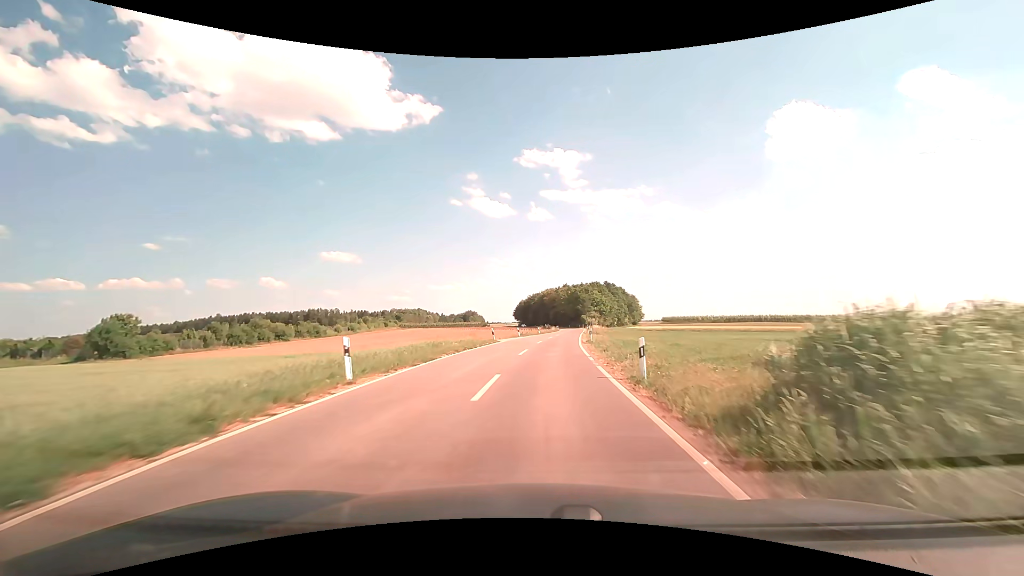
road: unclassified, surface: asphalt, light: Day
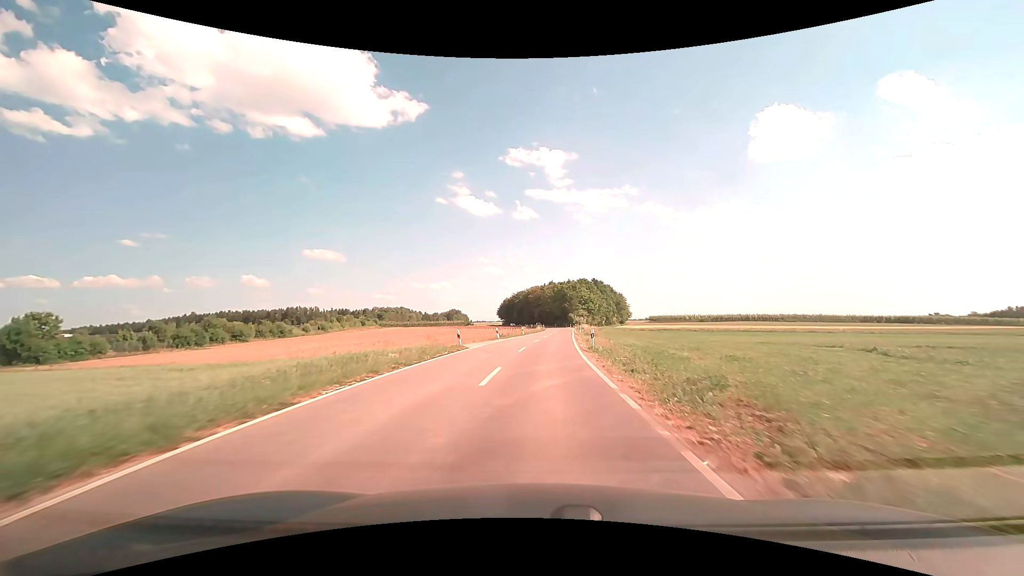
(+0.1, +9.8) m; +2°
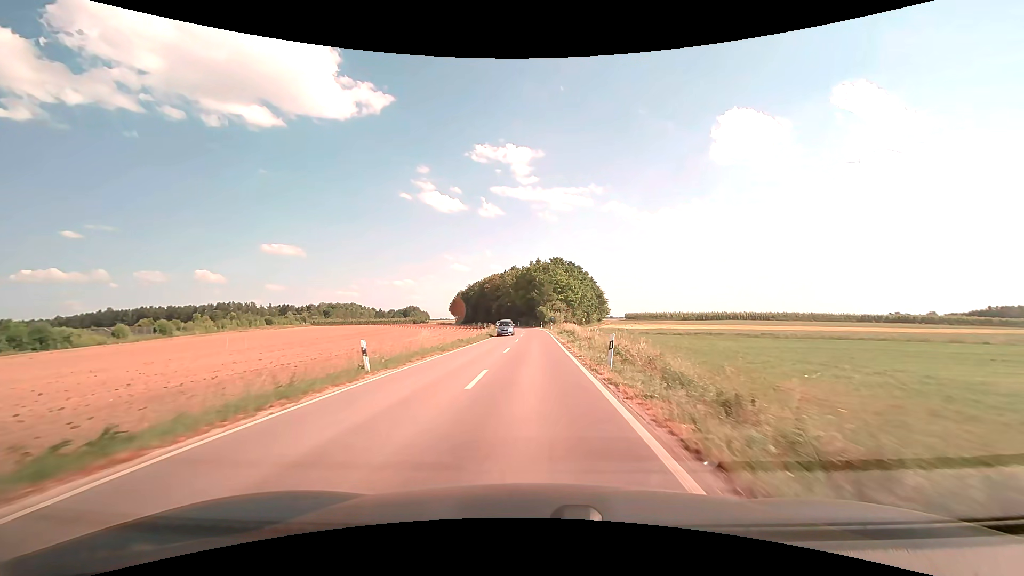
(+2.5, +48.6) m; +4°
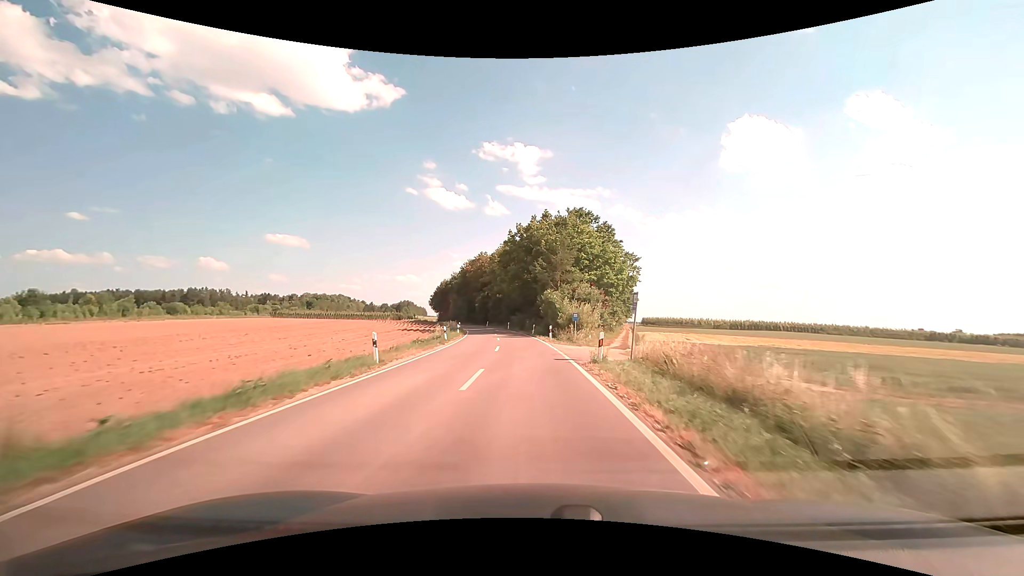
(+0.1, +48.8) m; 0°
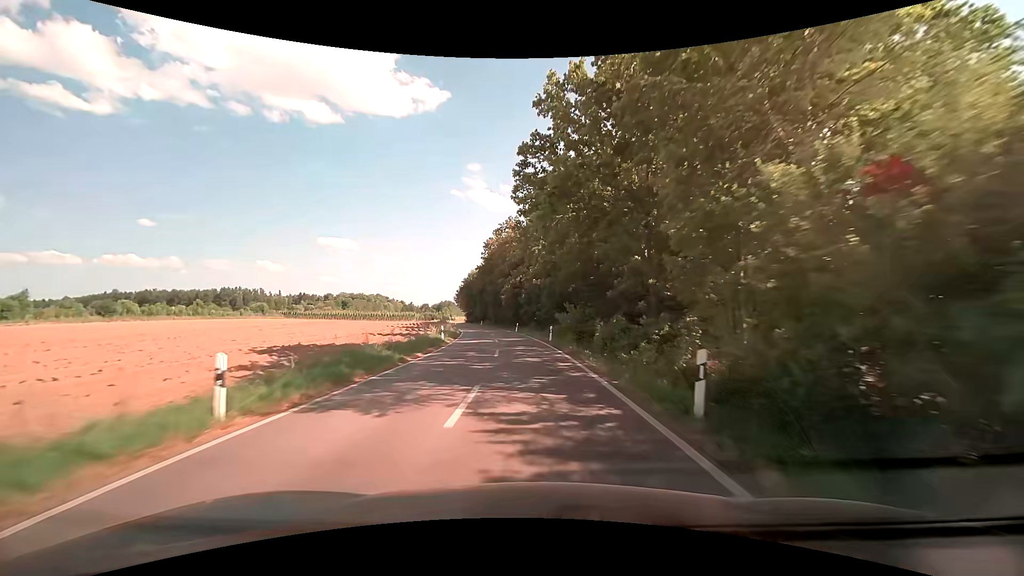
(-1.6, +39.5) m; -5°
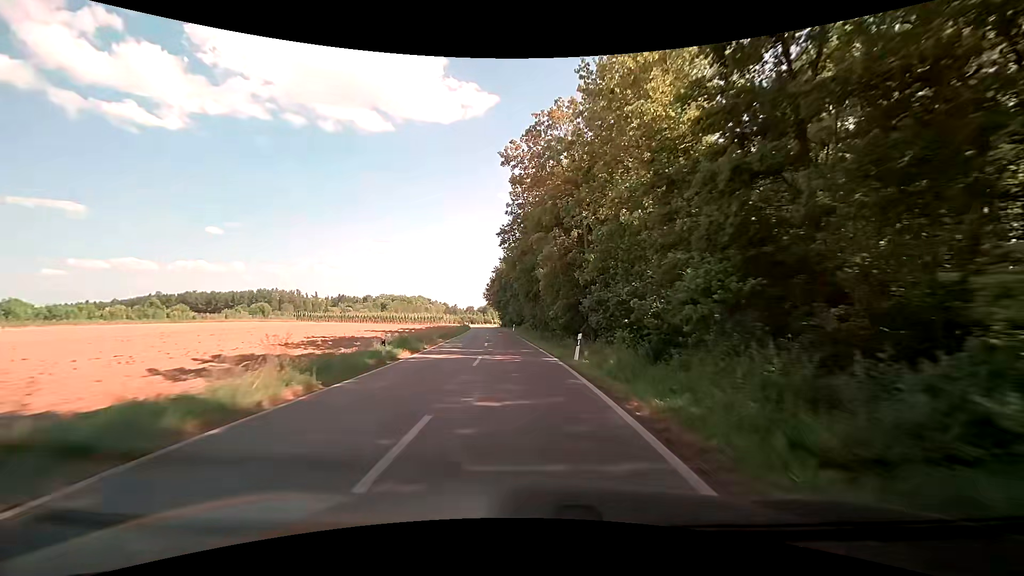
(-1.7, +39.5) m; -5°
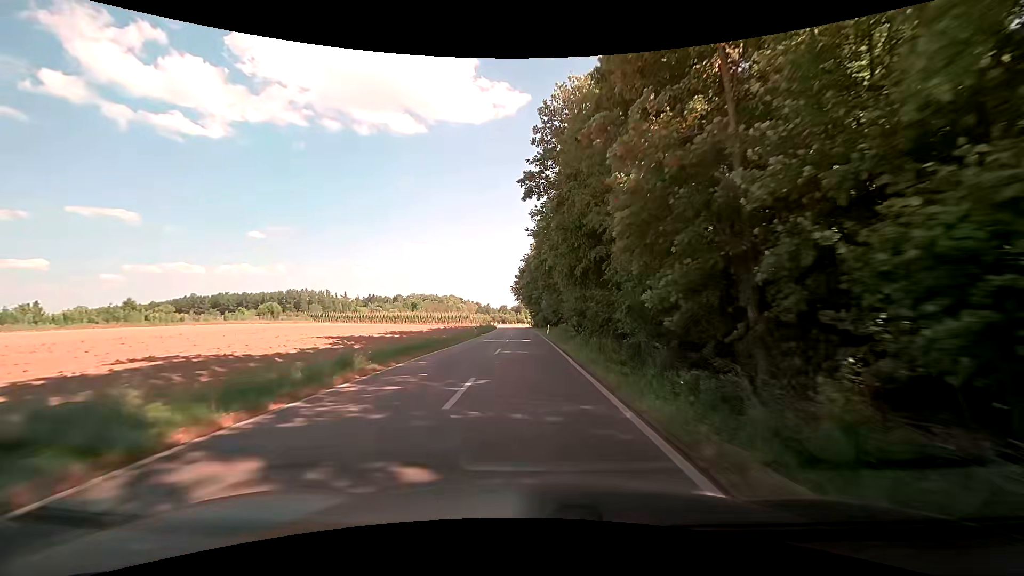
(-0.7, +19.8) m; -4°
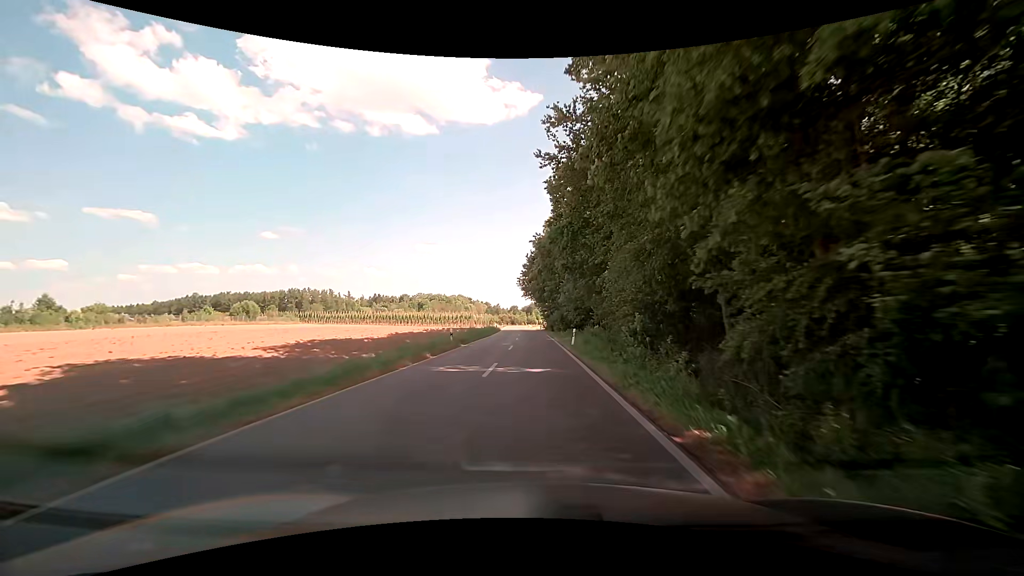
(-0.3, +19.8) m; -2°
(0, +10) (0, +20) (0, +30) (0, +40) (0, +50) (-1, +60) (-1, +70) (-1, +80) (-2, +90) (-2, +100) m
